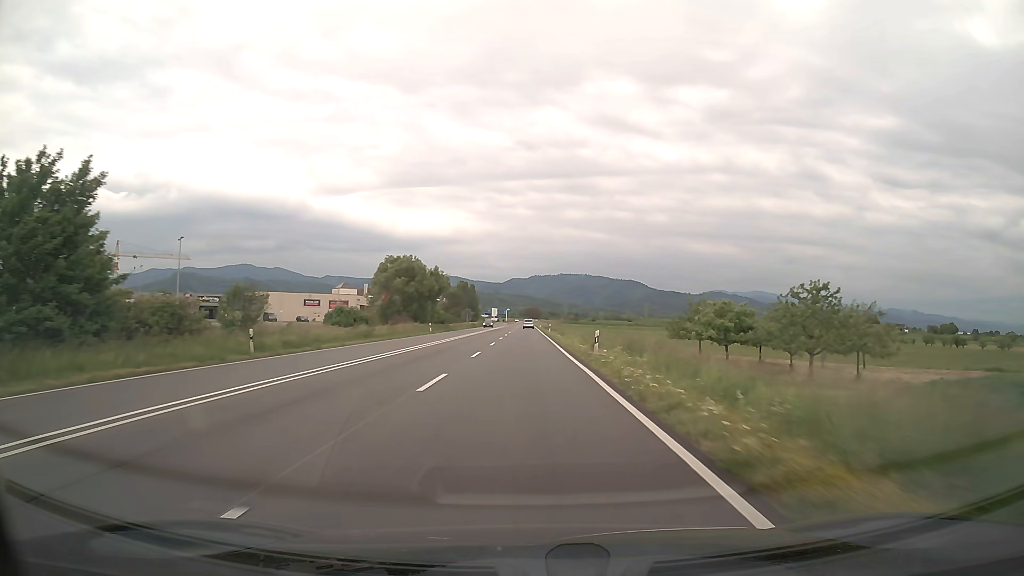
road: trunk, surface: asphalt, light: Day
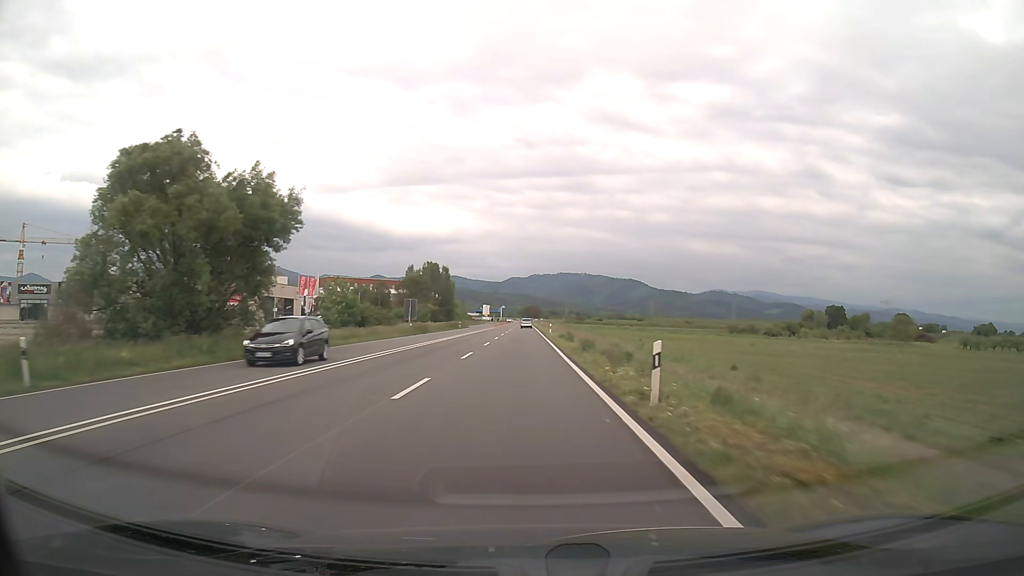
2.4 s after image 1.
(0.0, +61.6) m; 0°
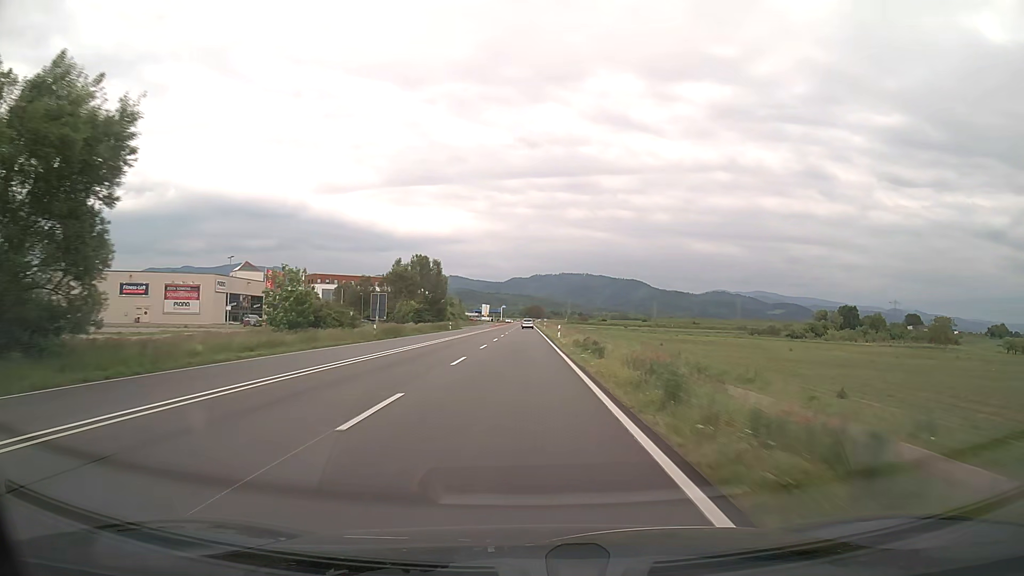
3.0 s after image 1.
(0.0, +15.4) m; 0°
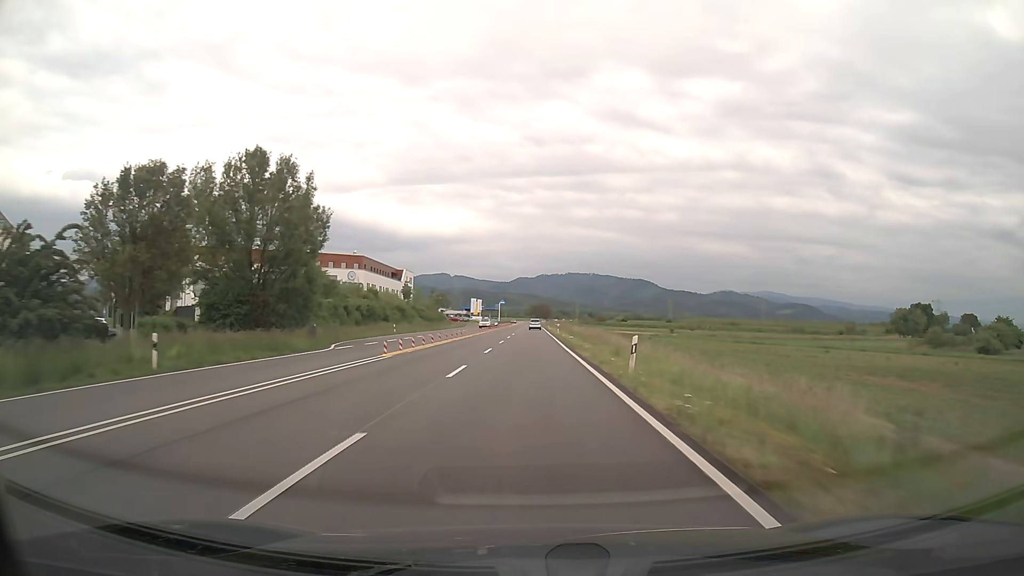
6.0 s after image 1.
(-0.4, +76.7) m; -1°
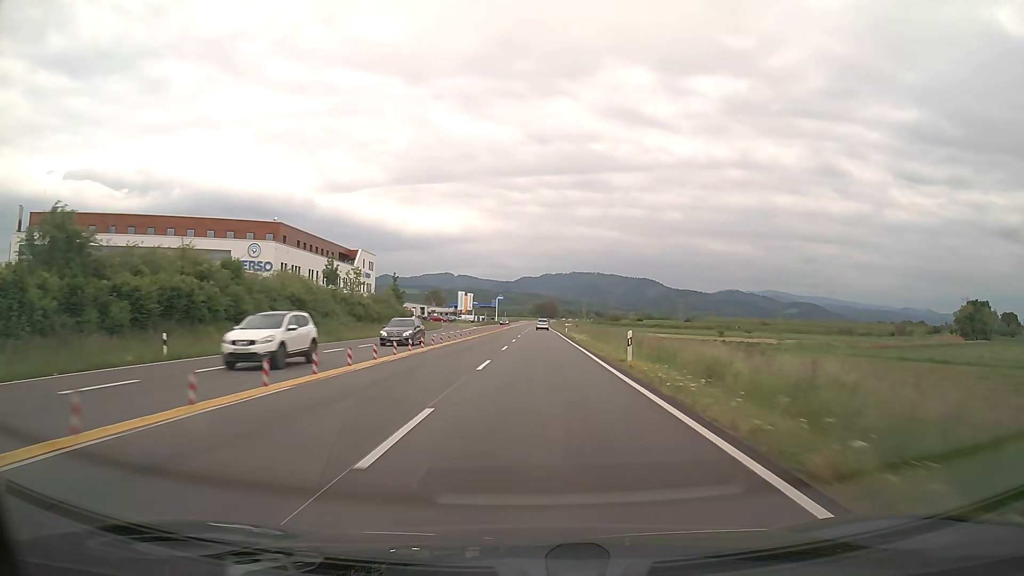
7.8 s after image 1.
(-0.1, +46.0) m; 0°
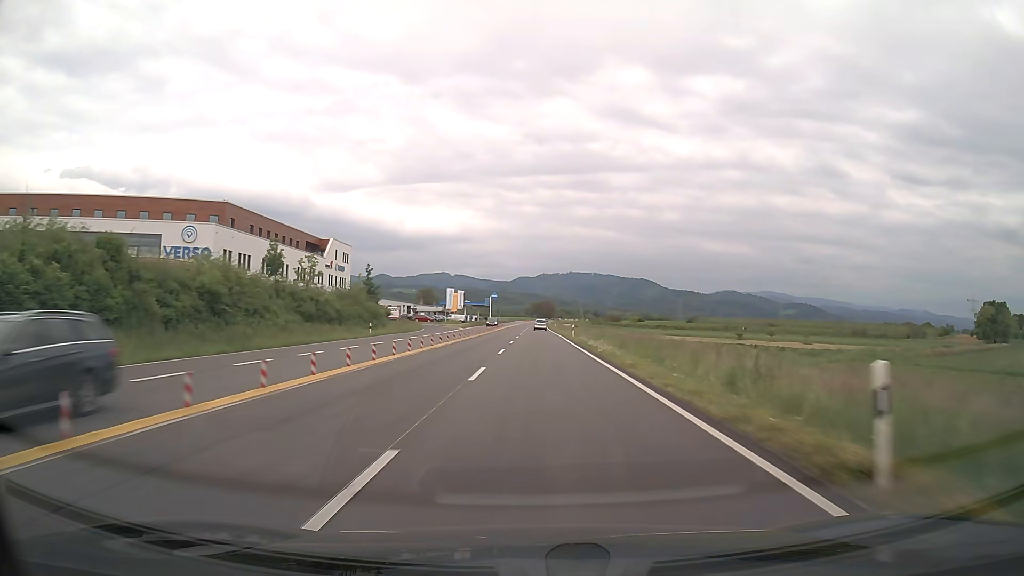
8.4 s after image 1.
(0.0, +15.3) m; 0°
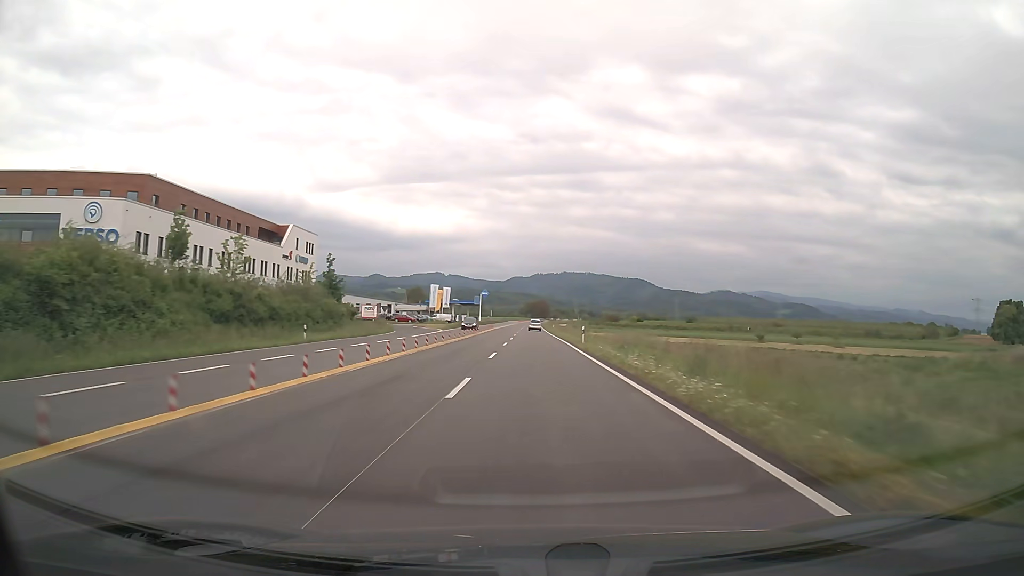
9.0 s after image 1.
(+0.1, +15.3) m; +1°
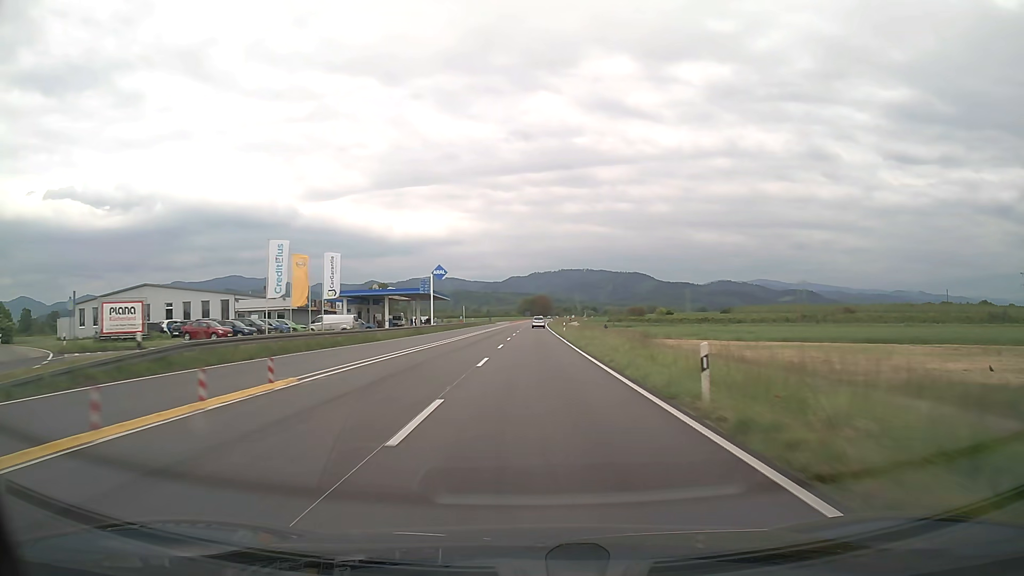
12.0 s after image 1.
(+0.3, +76.8) m; 0°
(0, +10) (0, +20) (0, +30) (0, +40) (0, +50) (0, +60) (0, +70) (0, +80) (0, +90) (0, +100) m
